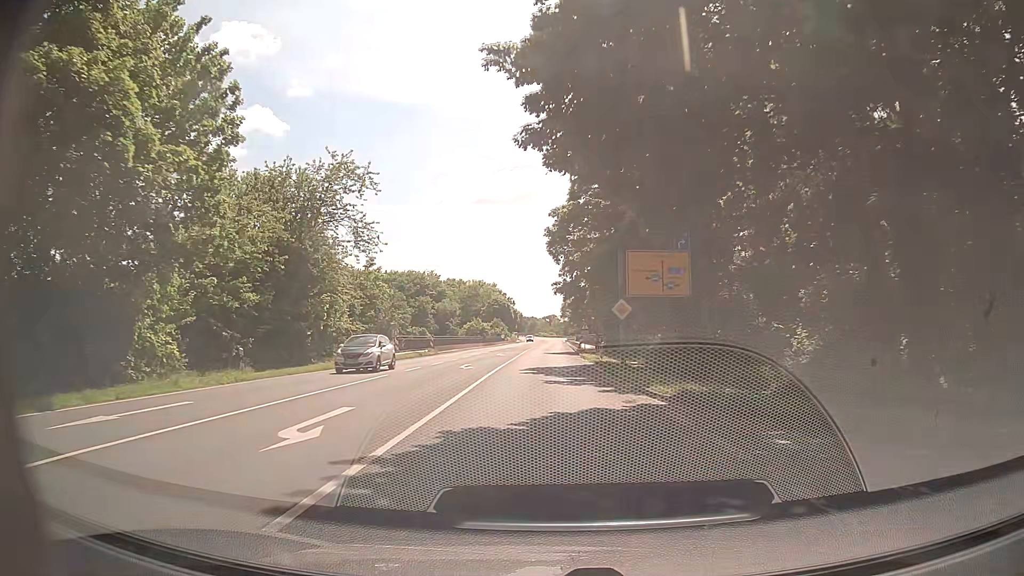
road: secondary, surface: asphalt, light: Day
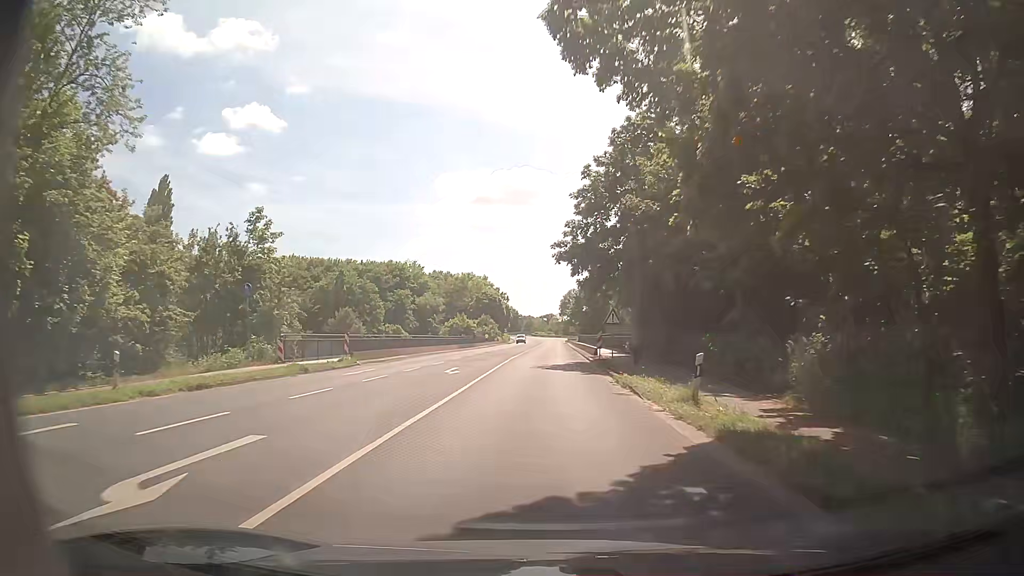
(0.0, +24.0) m; 0°
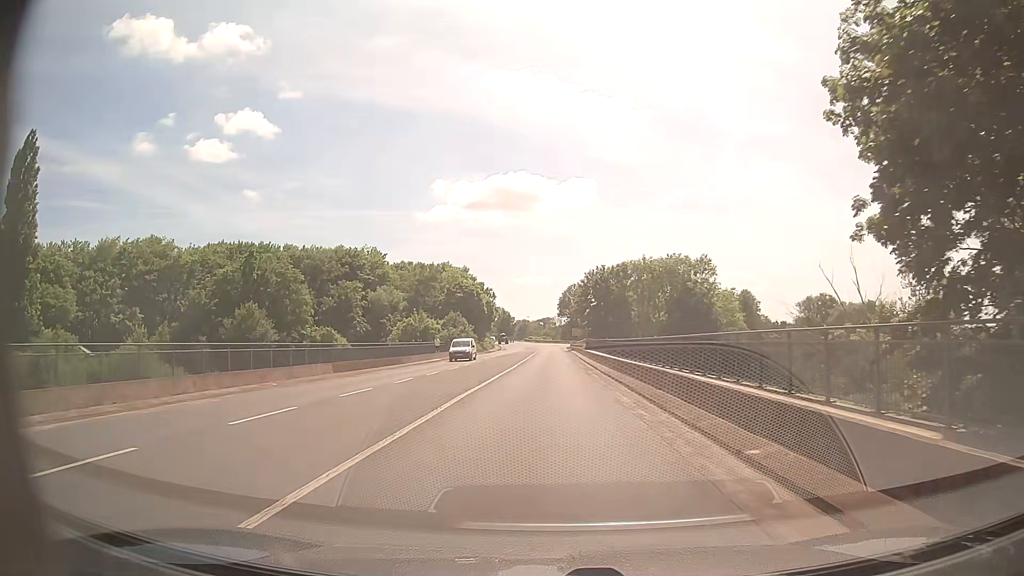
(+0.2, +40.1) m; 0°
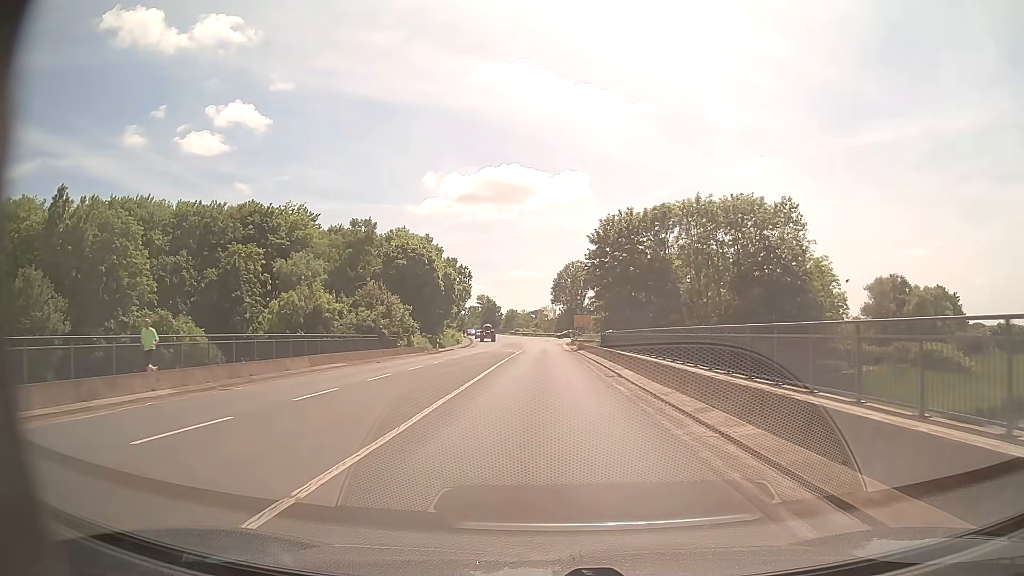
(+0.2, +40.5) m; +1°
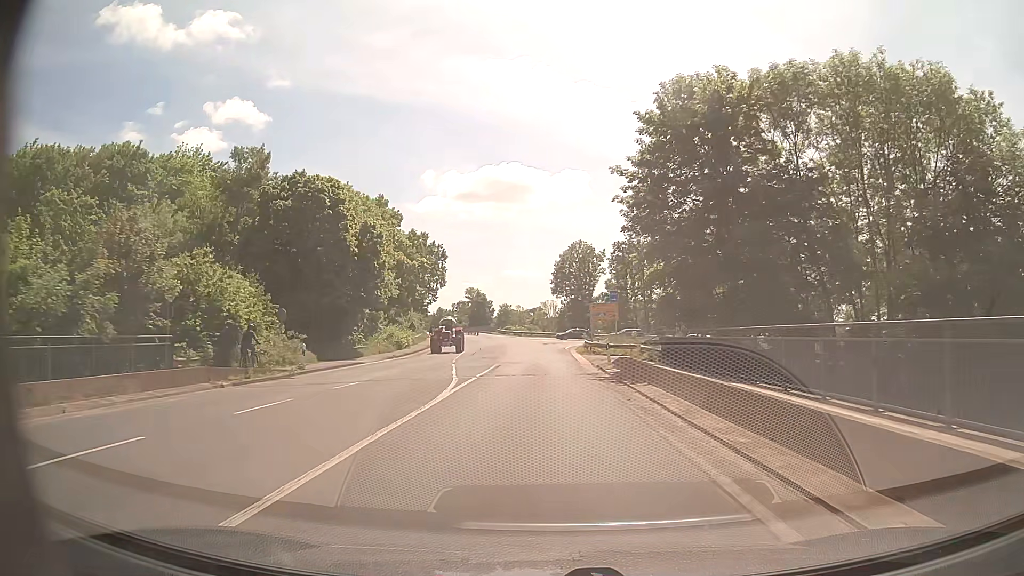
(0.0, +33.8) m; 0°
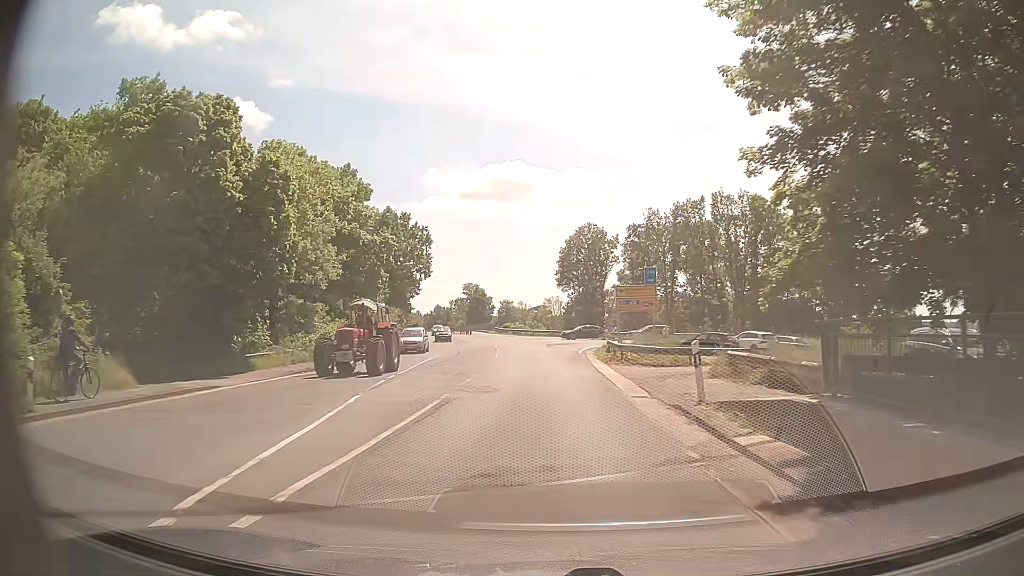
(0.0, +16.6) m; 0°
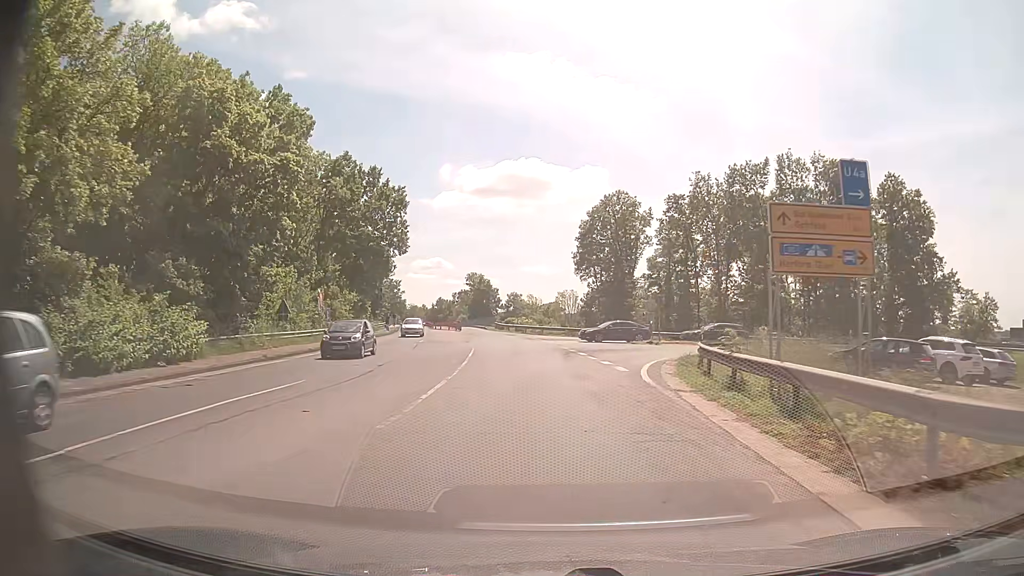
(-0.2, +22.6) m; -1°
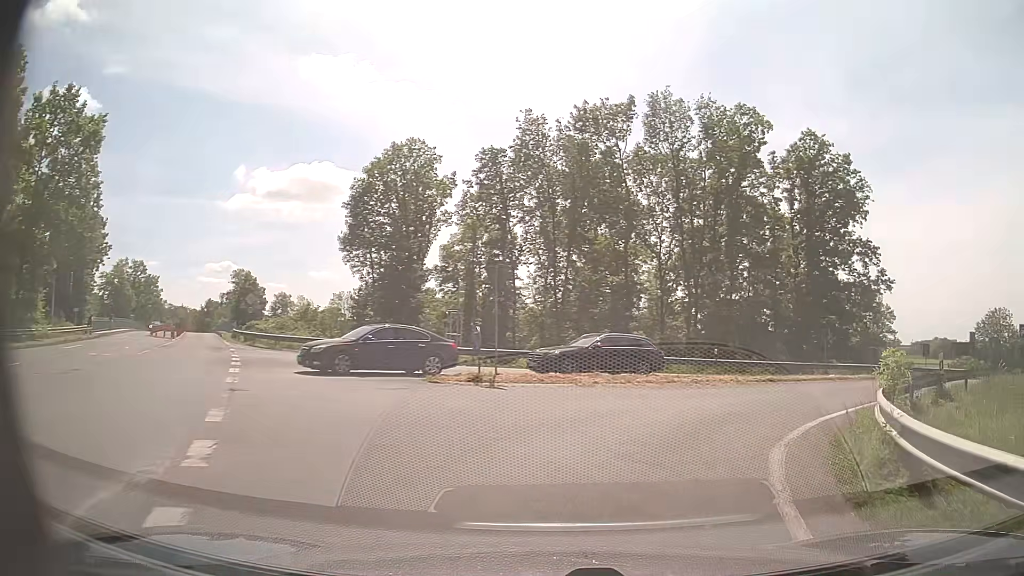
(+1.9, +24.2) m; +17°
